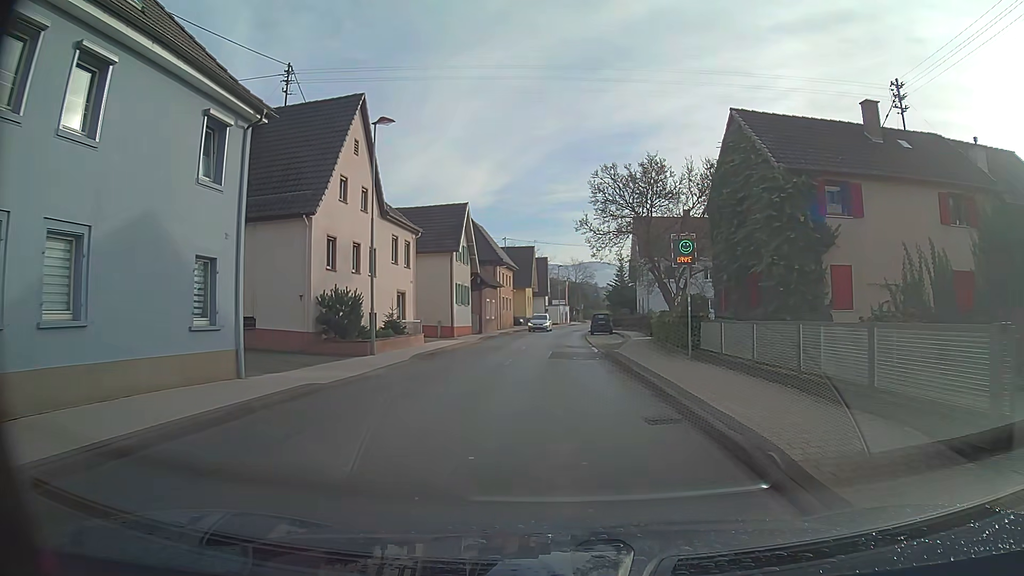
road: secondary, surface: asphalt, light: Day
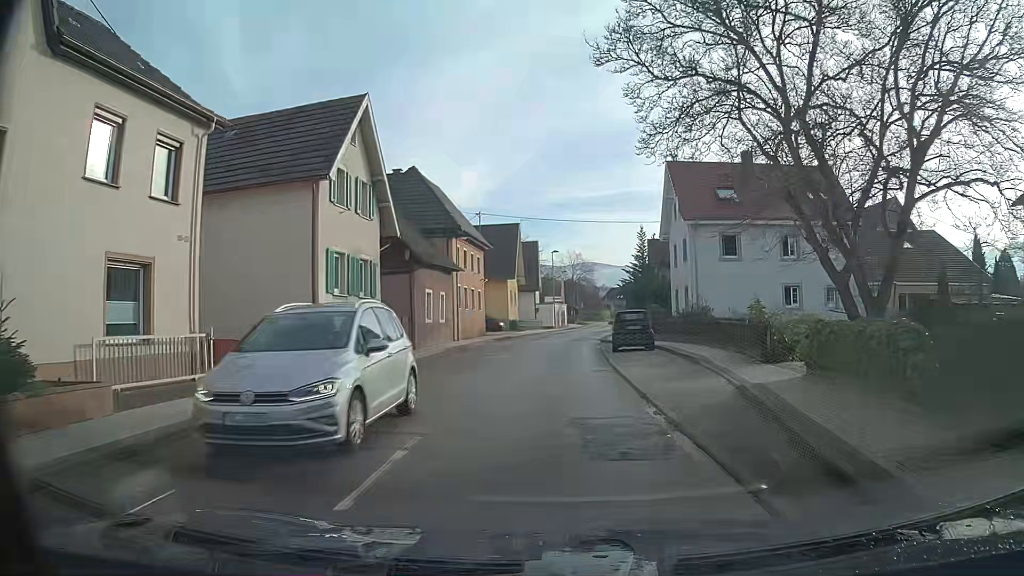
(+0.1, +22.4) m; +1°
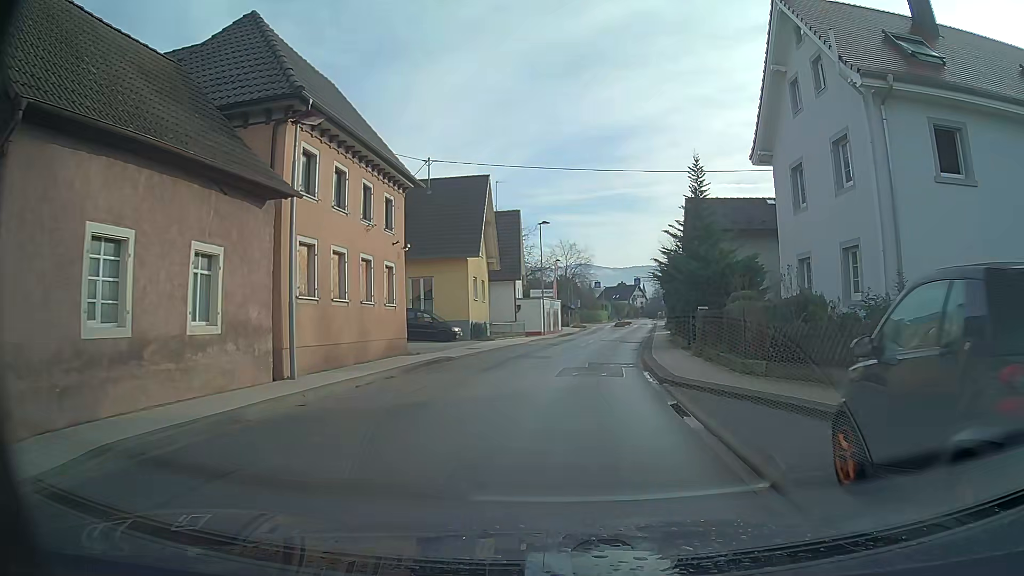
(0.0, +22.5) m; 0°
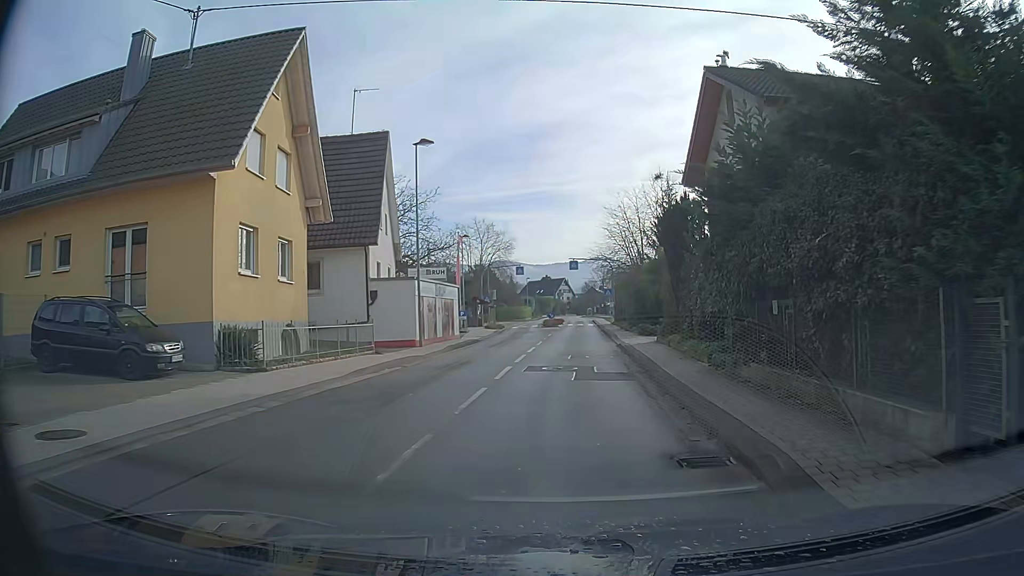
(+1.3, +22.5) m; +7°
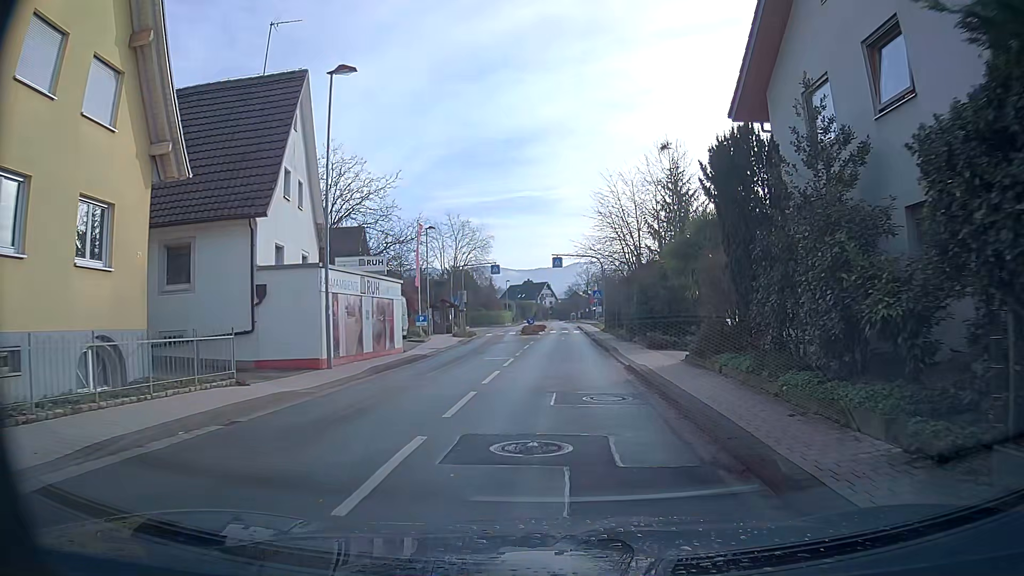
(+0.1, +9.0) m; +1°
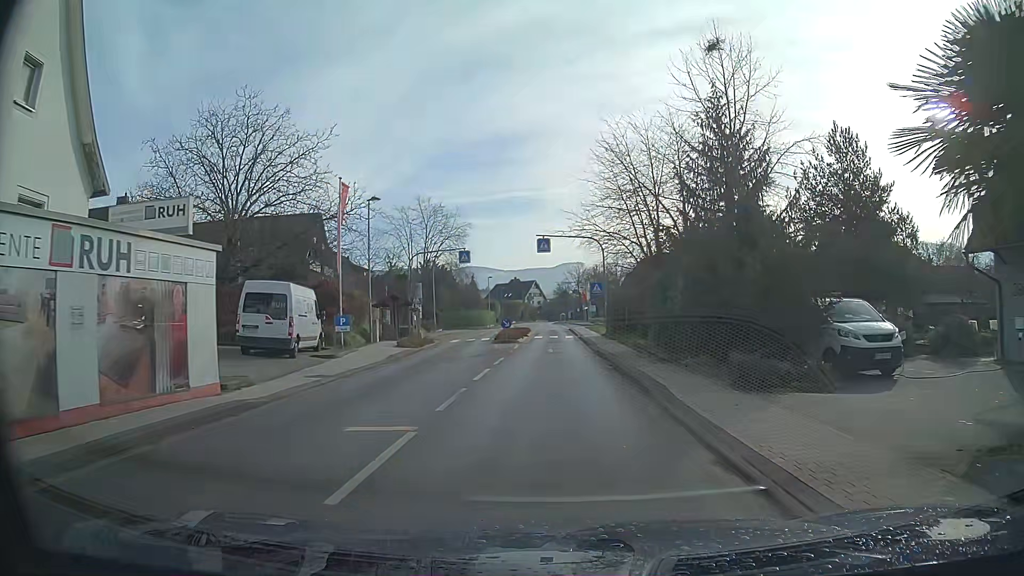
(0.0, +13.4) m; 0°
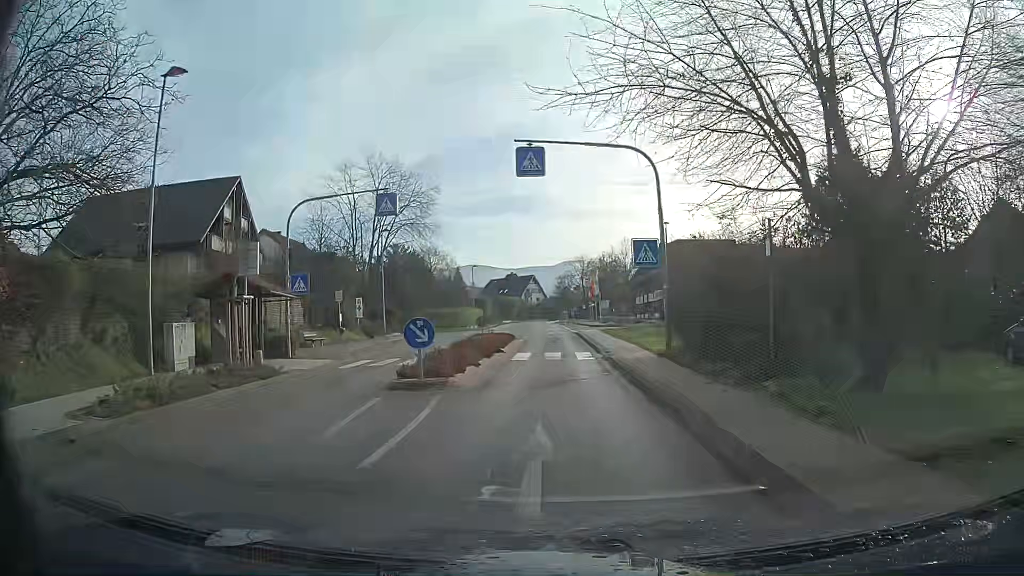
(+0.2, +22.3) m; 0°
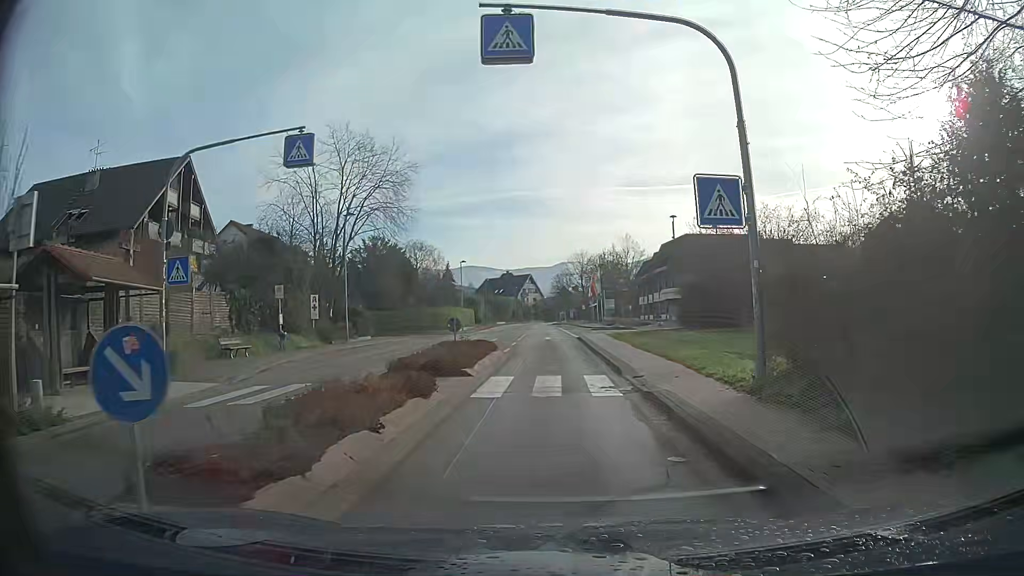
(0.0, +9.0) m; +1°
